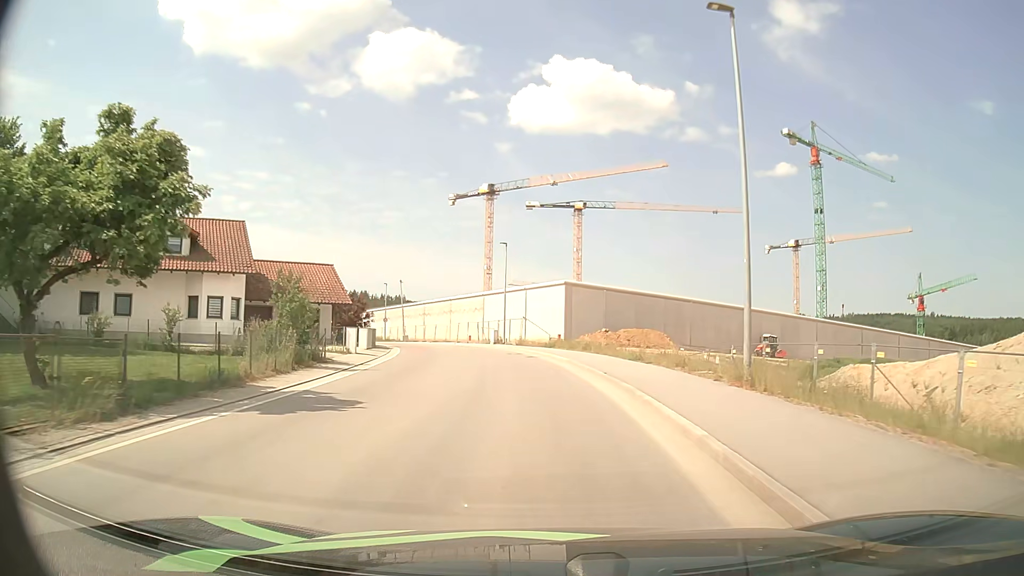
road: unclassified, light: Day
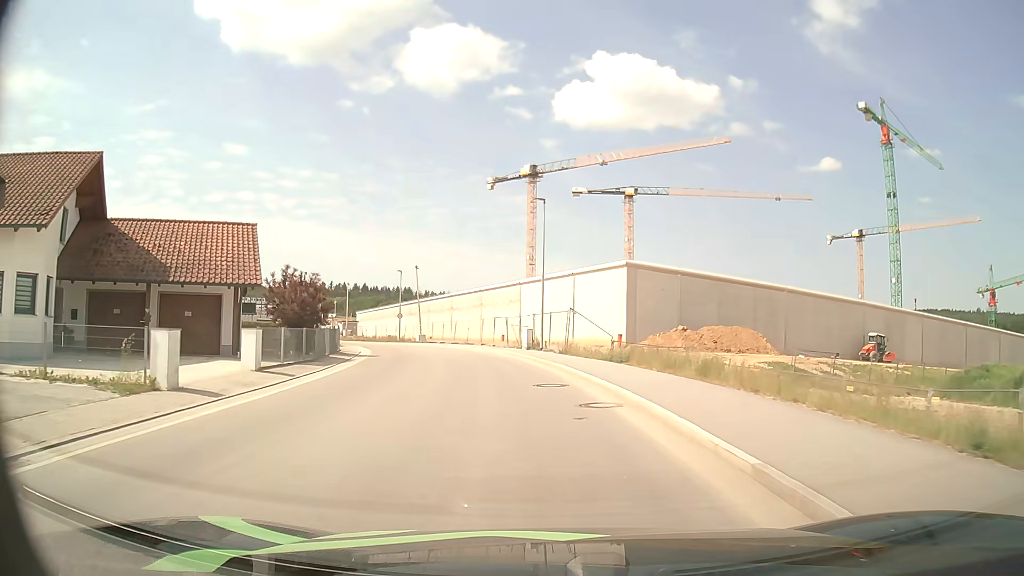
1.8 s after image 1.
(-0.5, +18.1) m; -4°
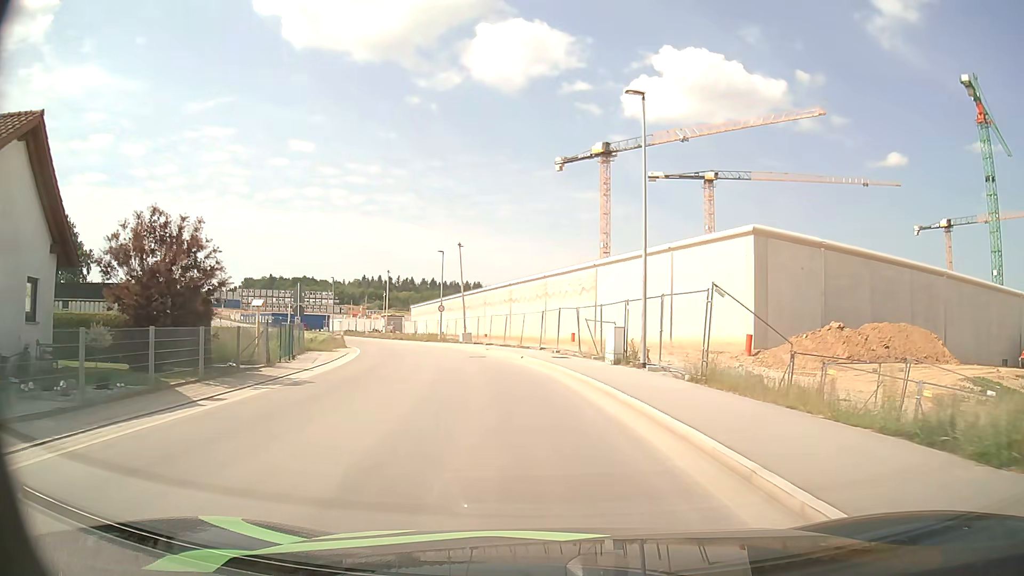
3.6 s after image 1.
(-0.8, +16.7) m; -6°
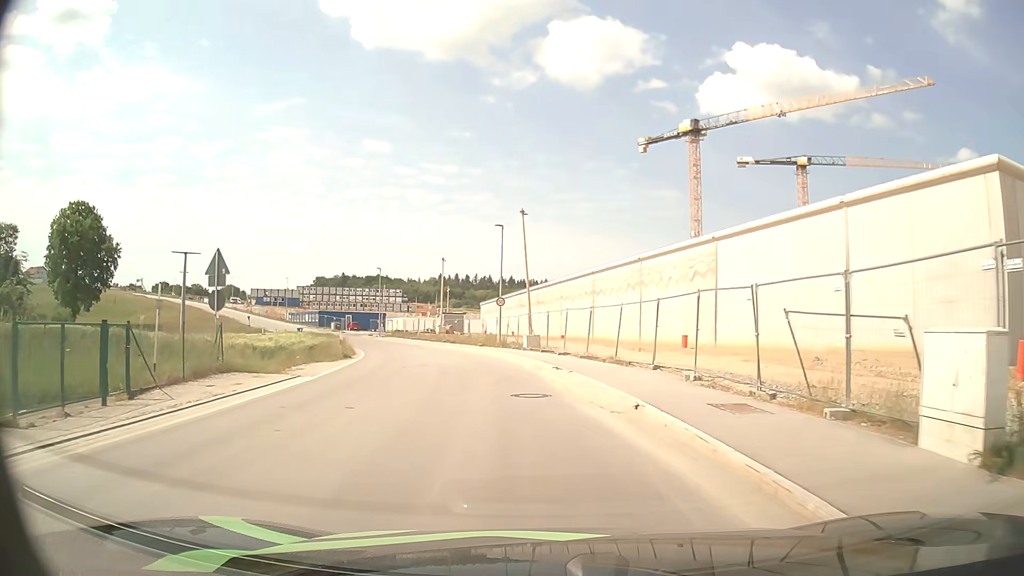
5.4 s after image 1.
(-1.0, +15.6) m; -7°
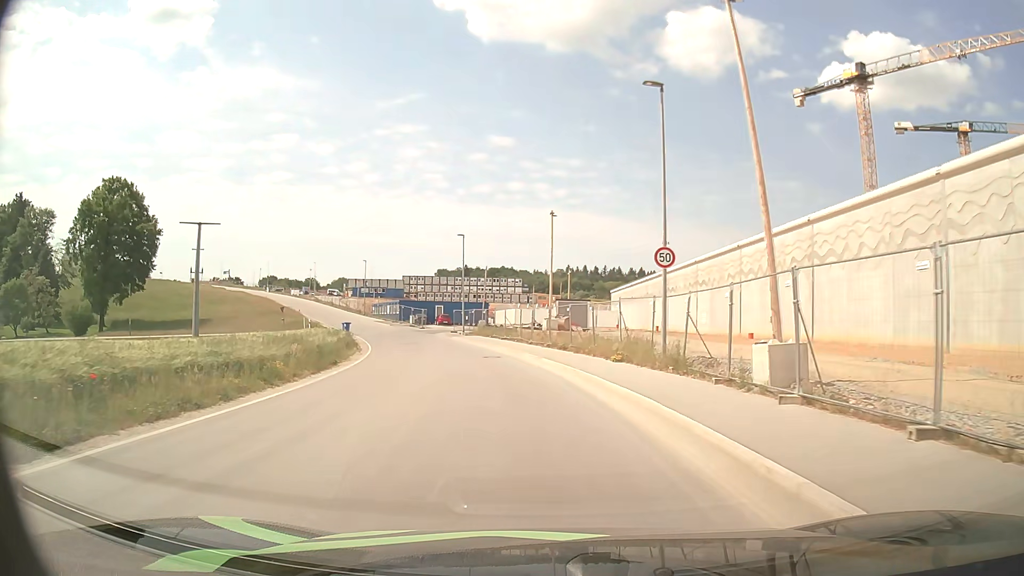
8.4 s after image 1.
(-2.4, +26.2) m; -11°
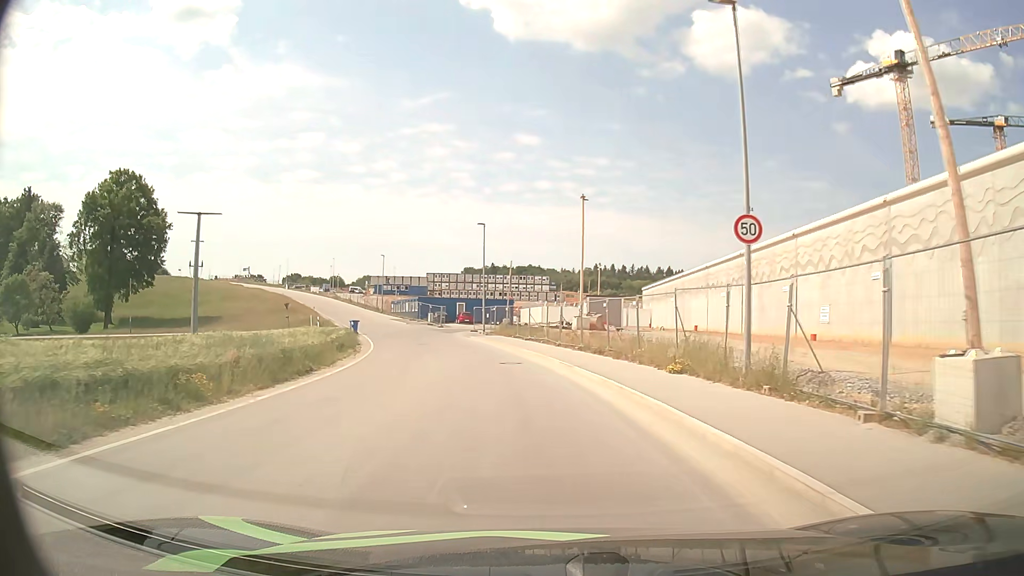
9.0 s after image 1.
(-0.1, +5.5) m; -2°
(0, +10) (-1, +20) (-3, +30) (-6, +39) (-9, +49) (-12, +58) (-16, +68) (-19, +77) (-23, +86) (-28, +95) m
